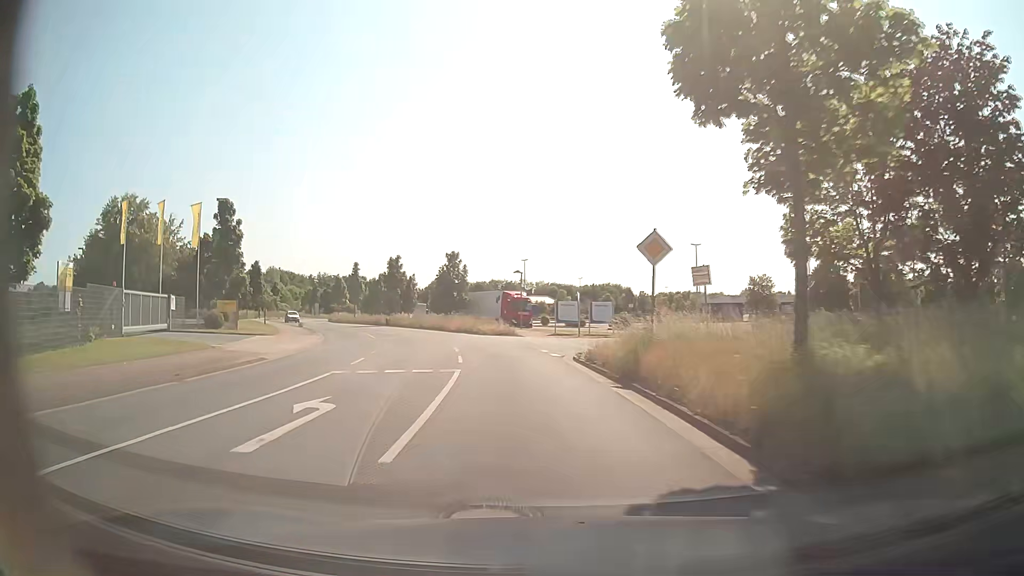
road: tertiary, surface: asphalt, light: Day
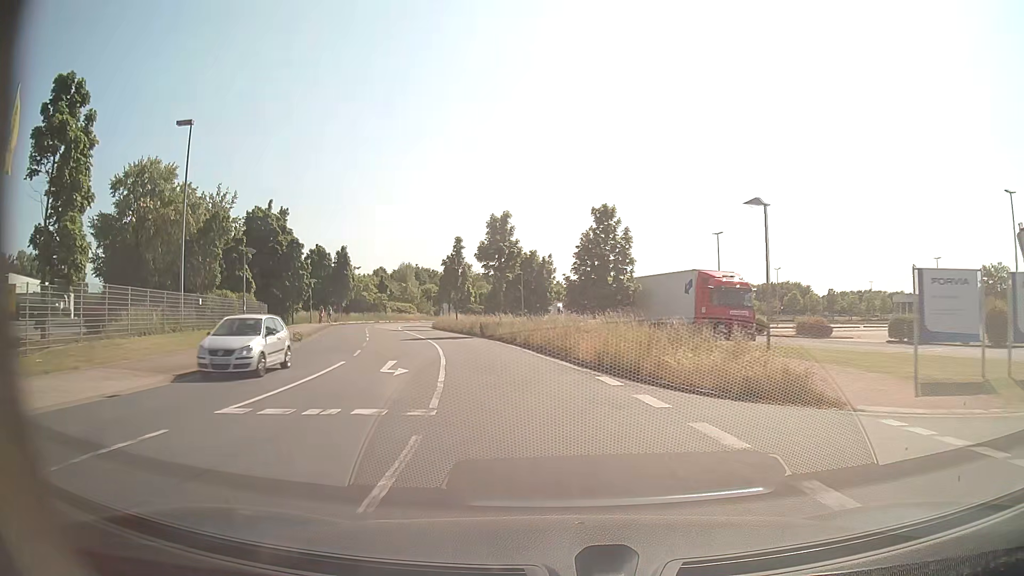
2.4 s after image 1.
(-3.8, +32.7) m; -14°
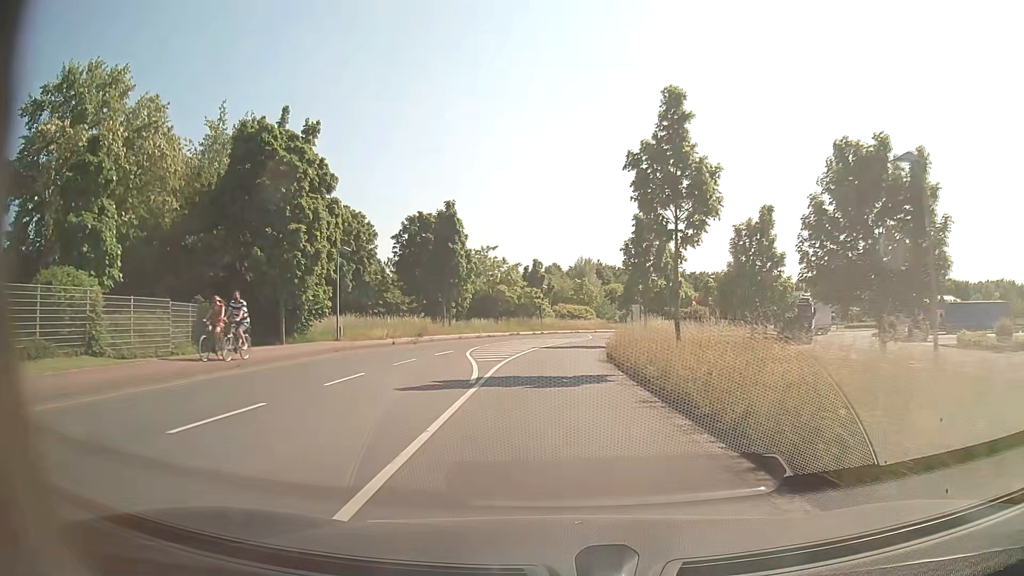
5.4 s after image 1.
(-6.7, +40.3) m; -16°
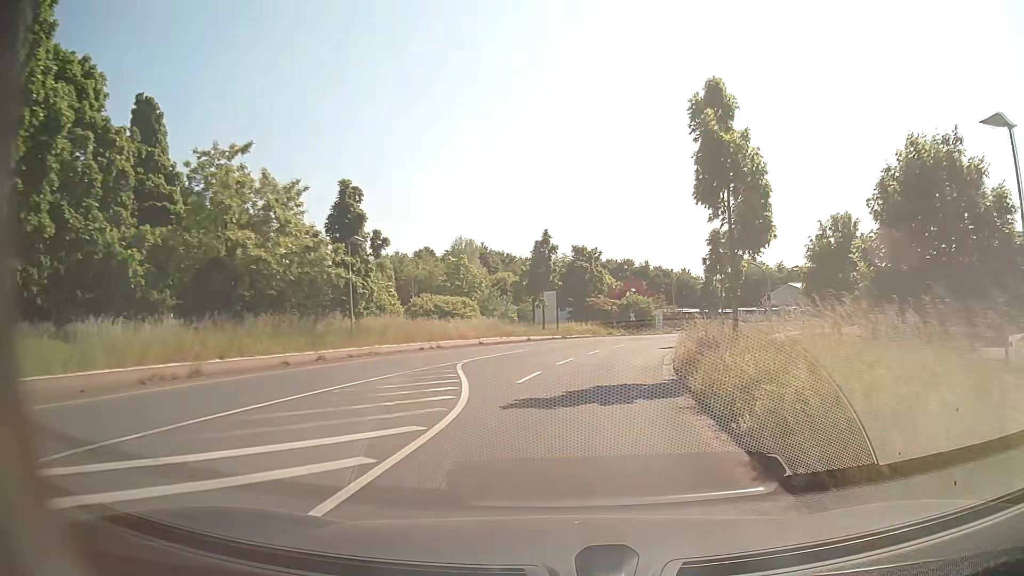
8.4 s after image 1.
(+1.9, +40.9) m; +10°
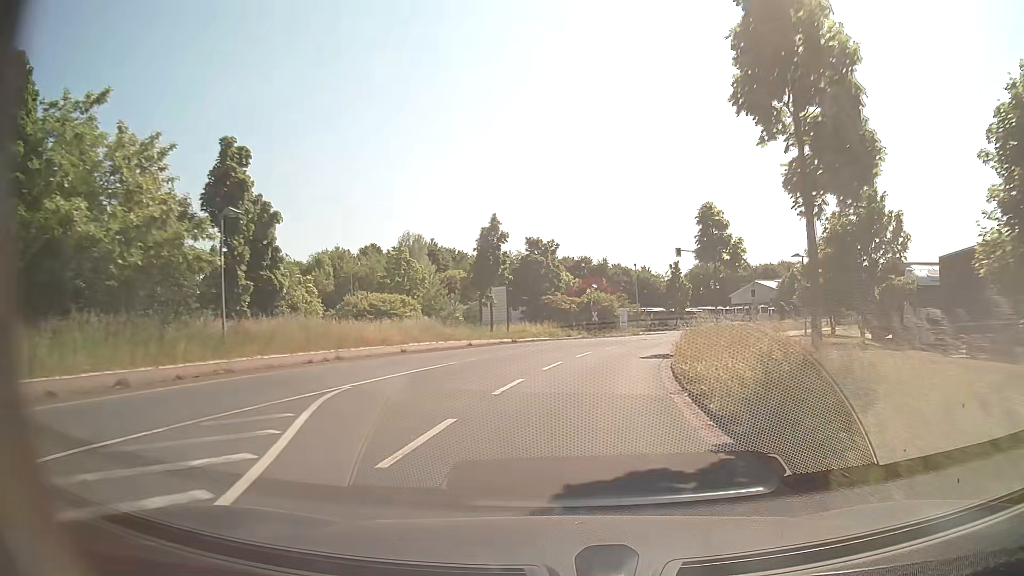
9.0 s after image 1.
(+0.2, +8.2) m; +3°
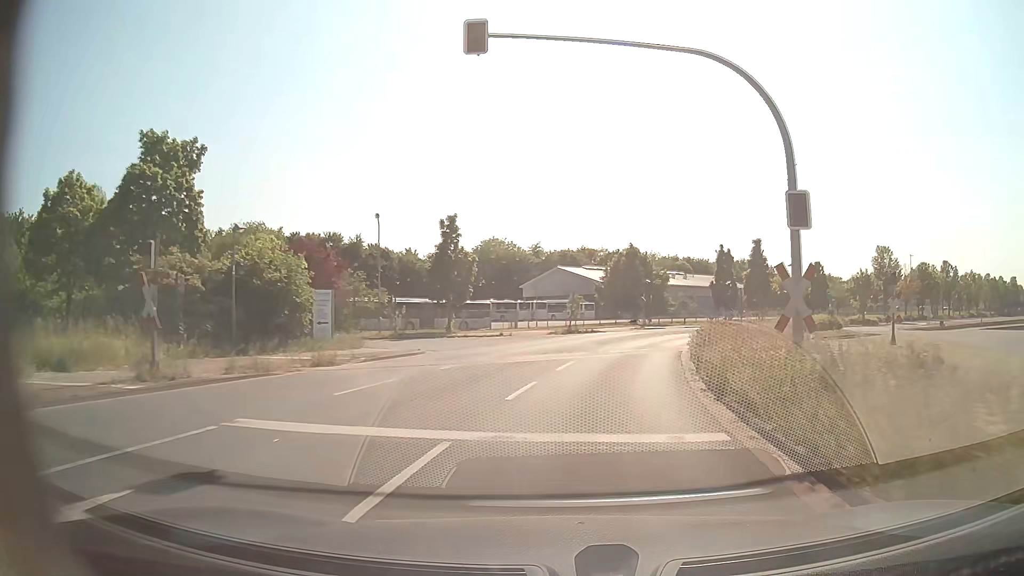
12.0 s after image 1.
(+6.6, +40.3) m; +19°
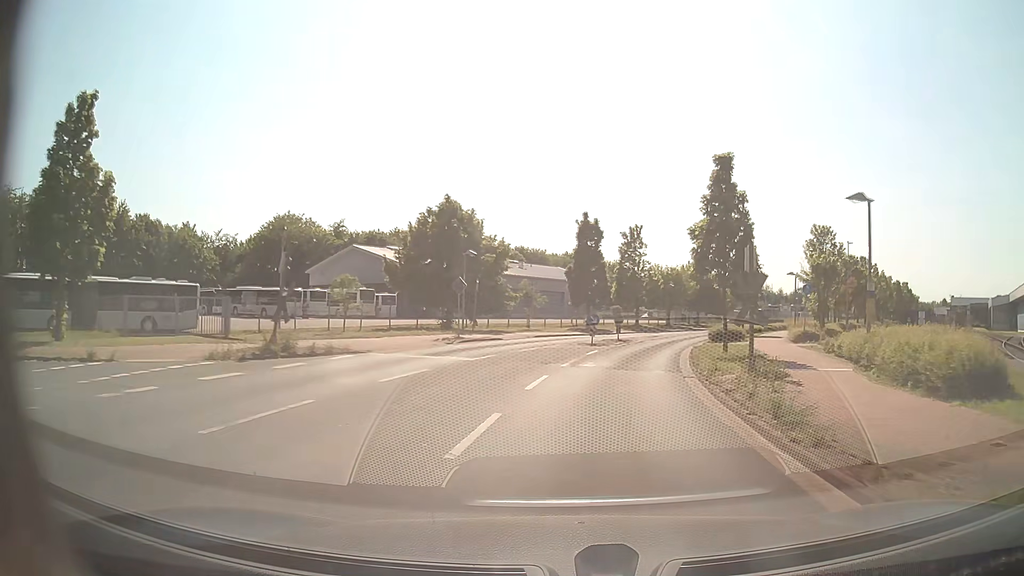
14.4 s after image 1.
(+3.8, +30.1) m; +15°
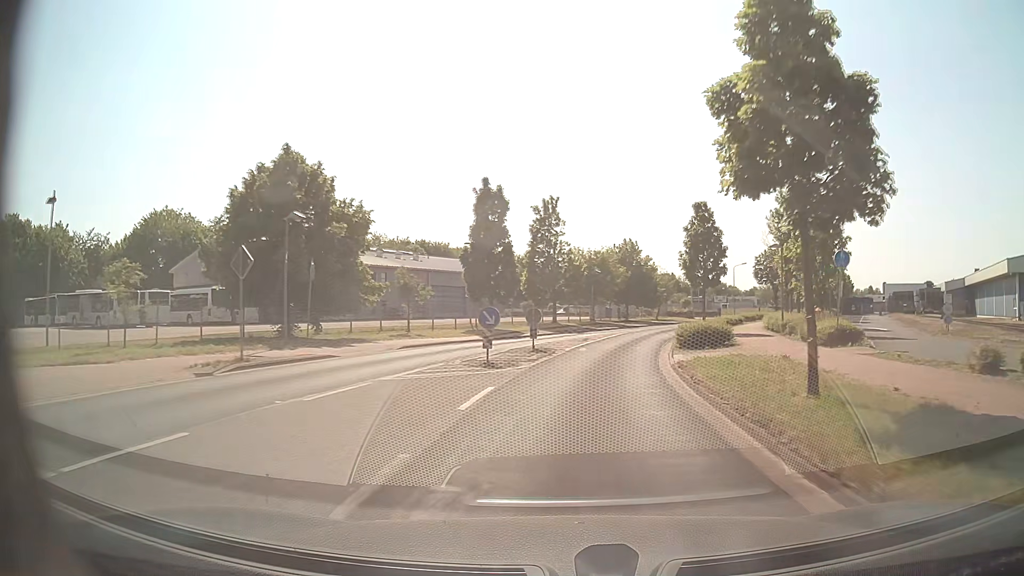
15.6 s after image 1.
(+1.1, +14.9) m; +8°
(0, +10) (+1, +20) (+3, +30) (+5, +40) (+8, +49) (+11, +59) (+16, +68) (+20, +77) (+24, +86) (+29, +95) m
